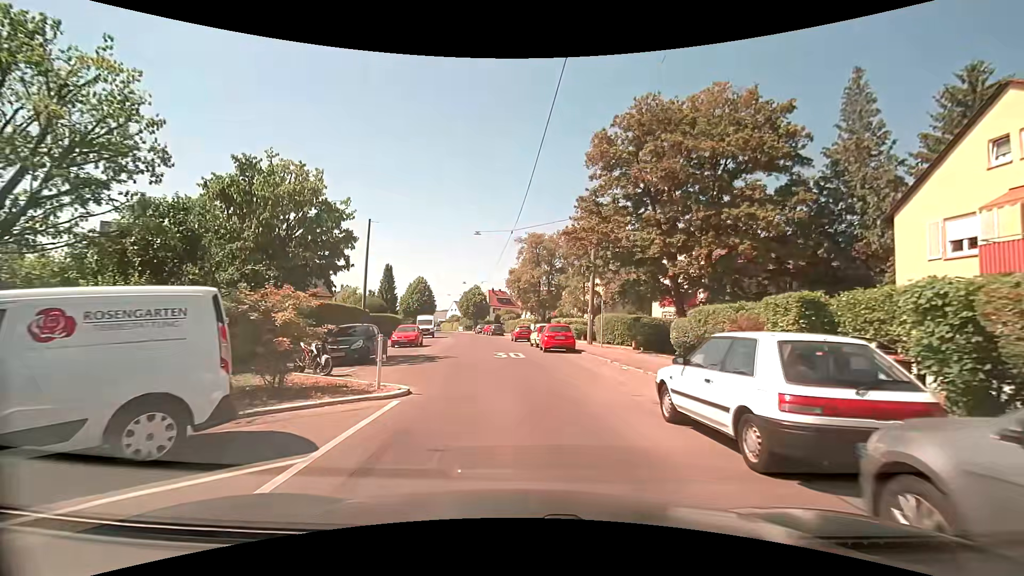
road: residential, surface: asphalt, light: Day
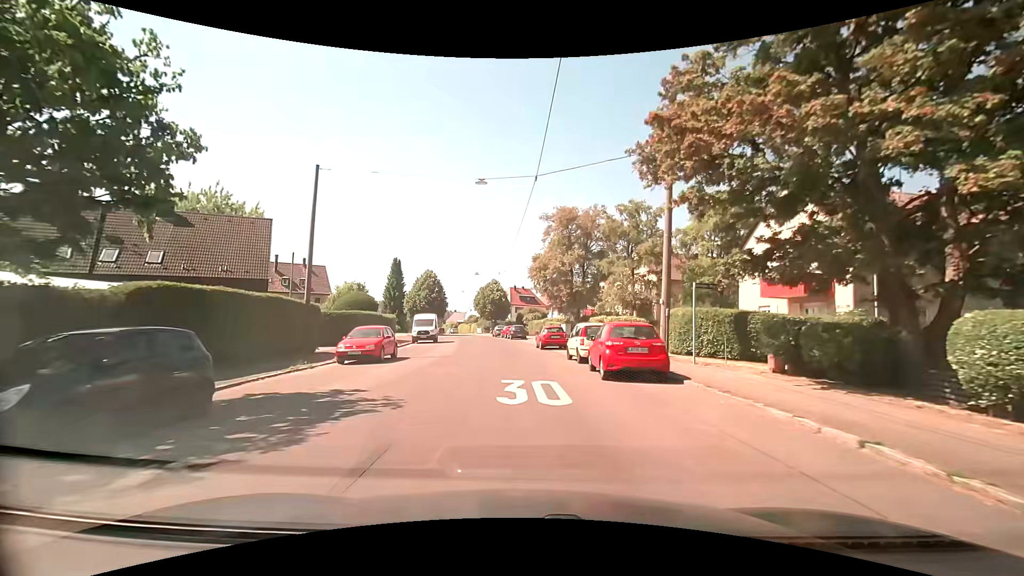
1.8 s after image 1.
(-0.3, +13.1) m; -3°
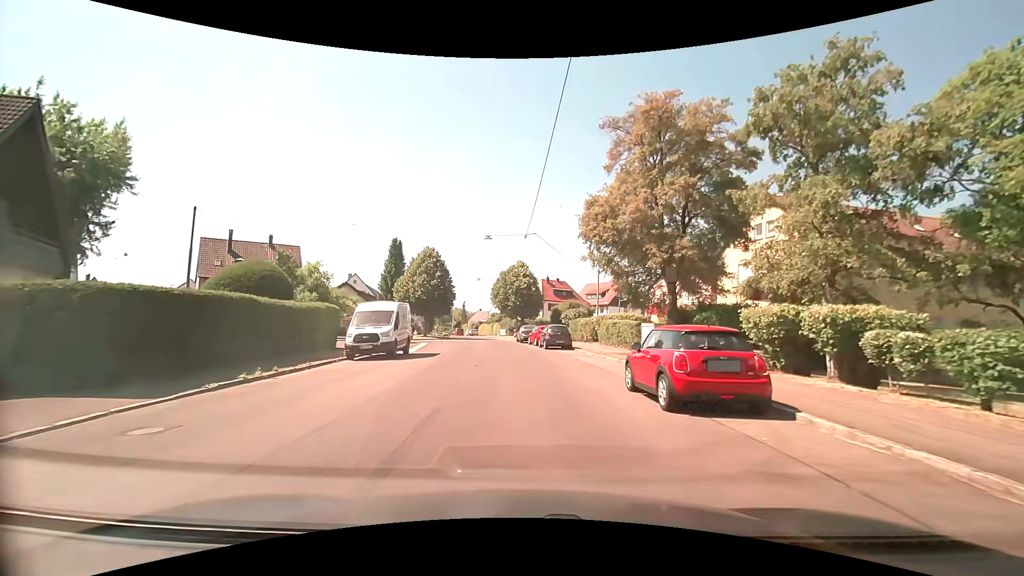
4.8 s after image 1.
(-0.8, +21.7) m; -3°
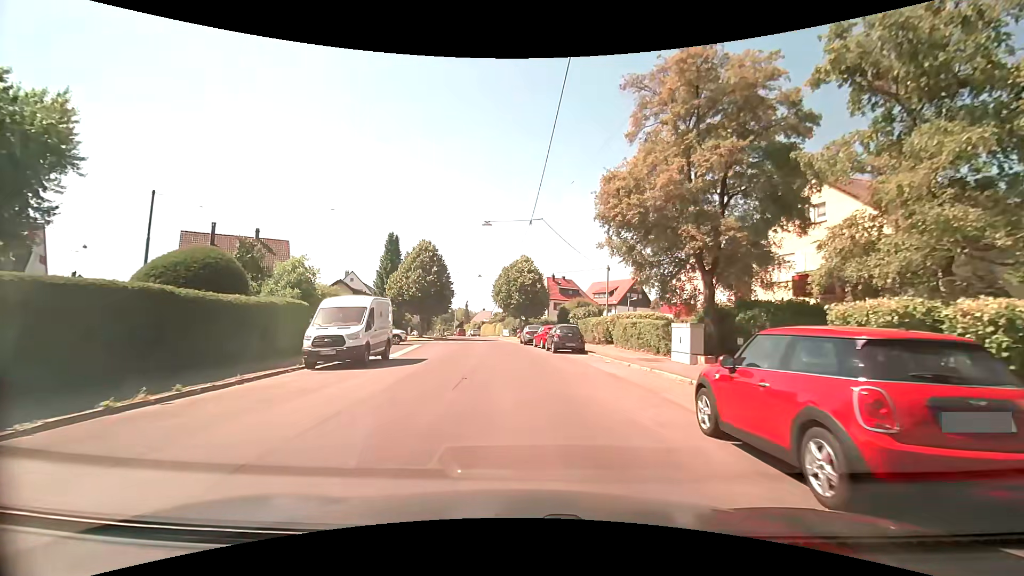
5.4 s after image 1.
(0.0, +4.3) m; -1°
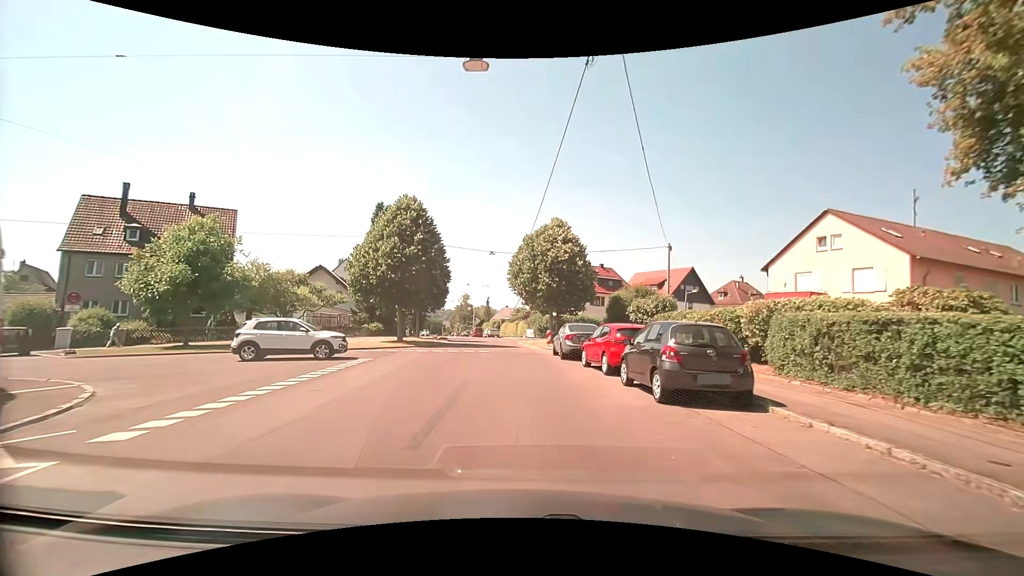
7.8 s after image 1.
(-0.3, +16.6) m; -2°
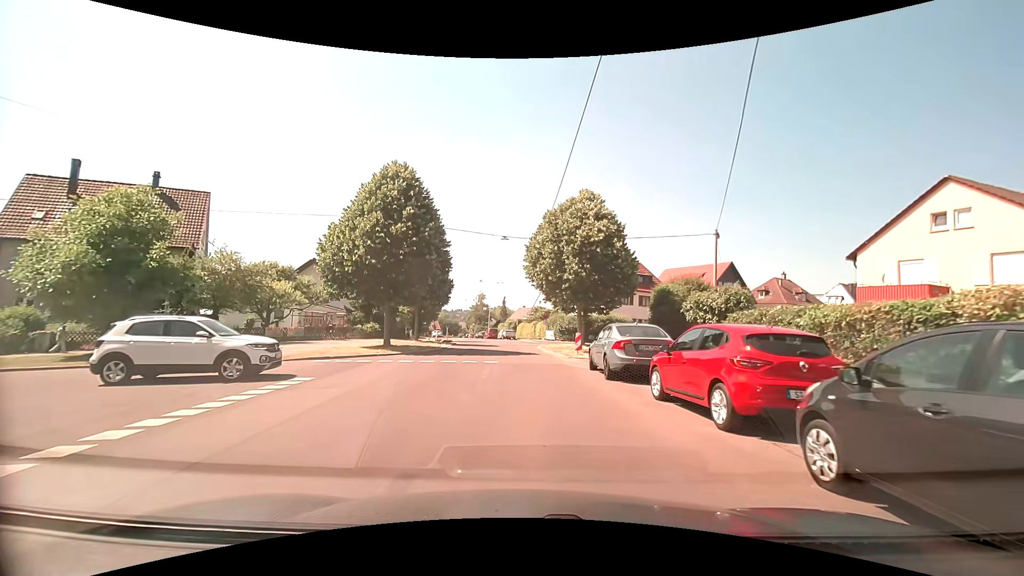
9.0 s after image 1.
(-0.2, +6.9) m; -2°
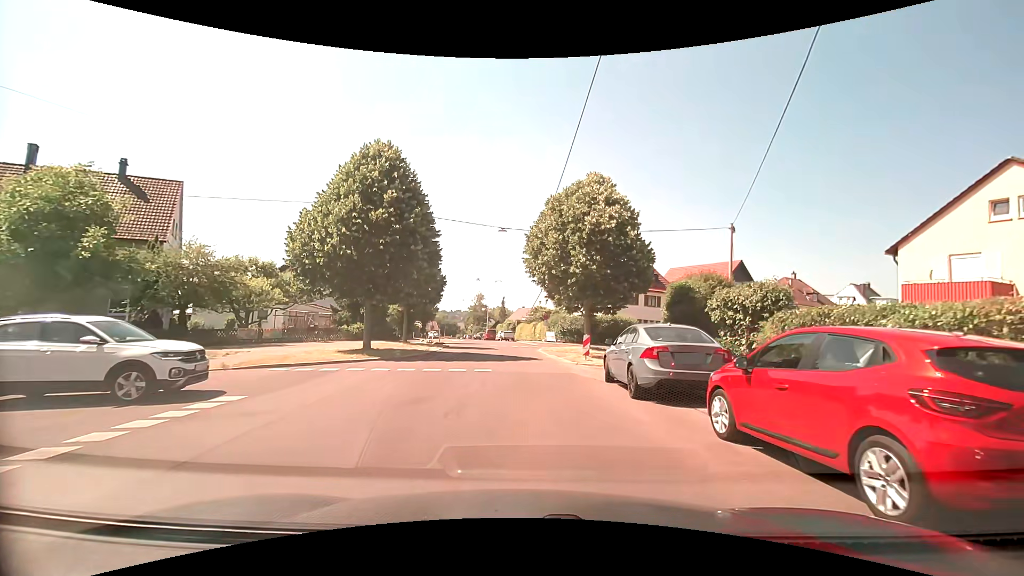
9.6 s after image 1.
(-0.1, +3.1) m; -1°
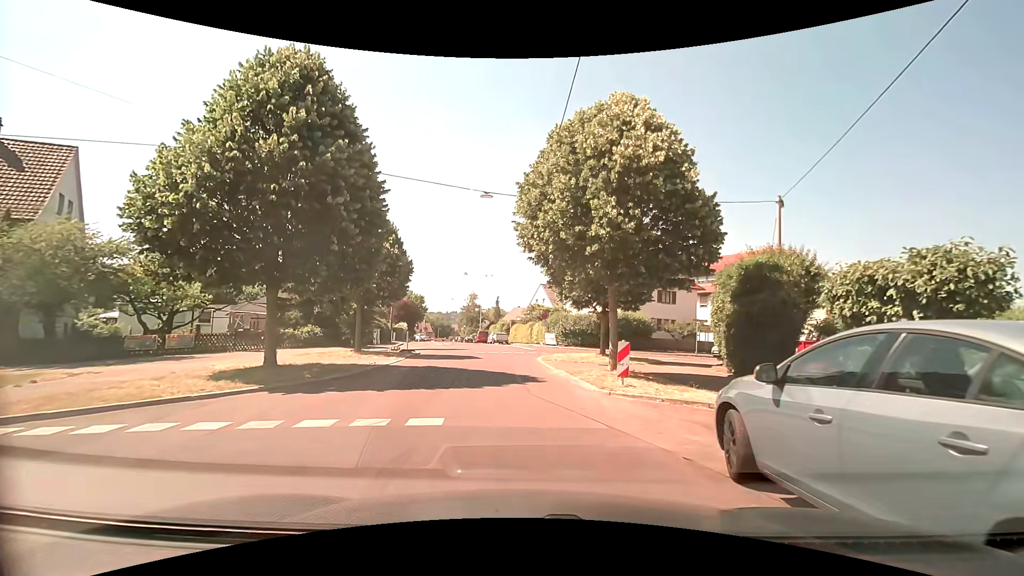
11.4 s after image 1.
(+0.1, +7.8) m; +1°
(0, +10) (-1, +20) (0, +30) (+8, +36) (+17, +39) (+26, +44) (+35, +49) (+44, +53) (+53, +57) (+62, +62) m
